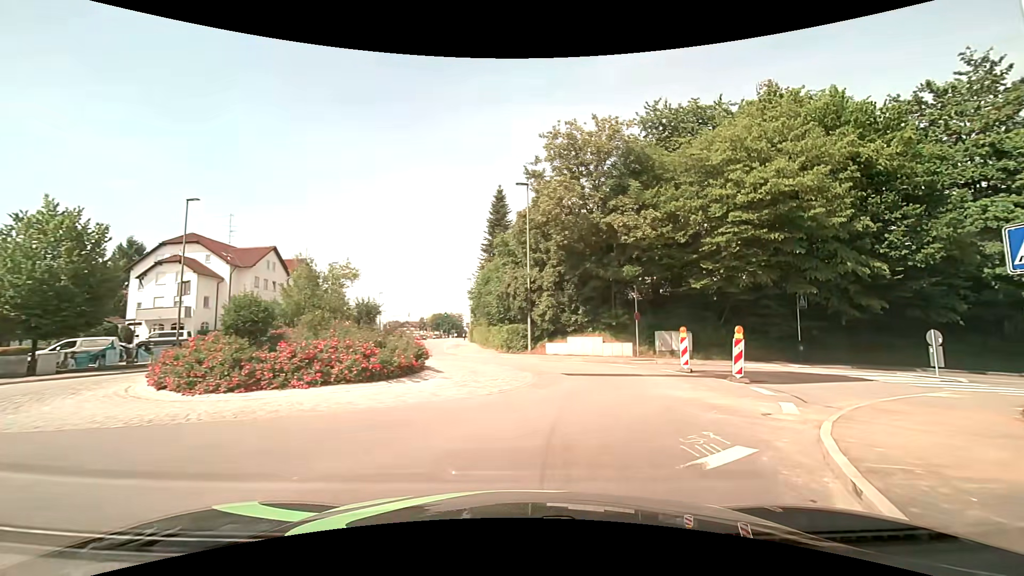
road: tertiary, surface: asphalt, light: Day
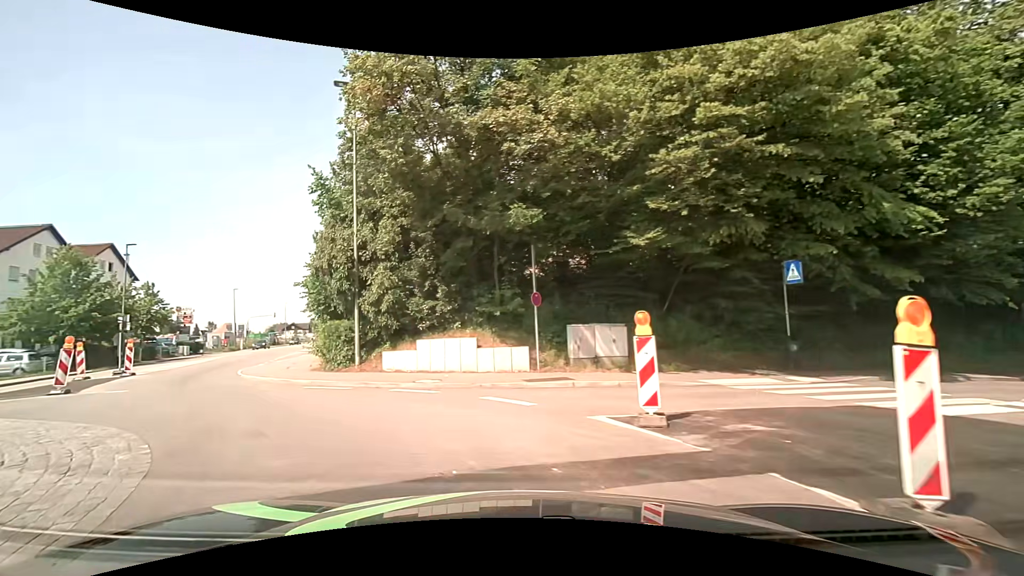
(+2.6, +11.9) m; +10°
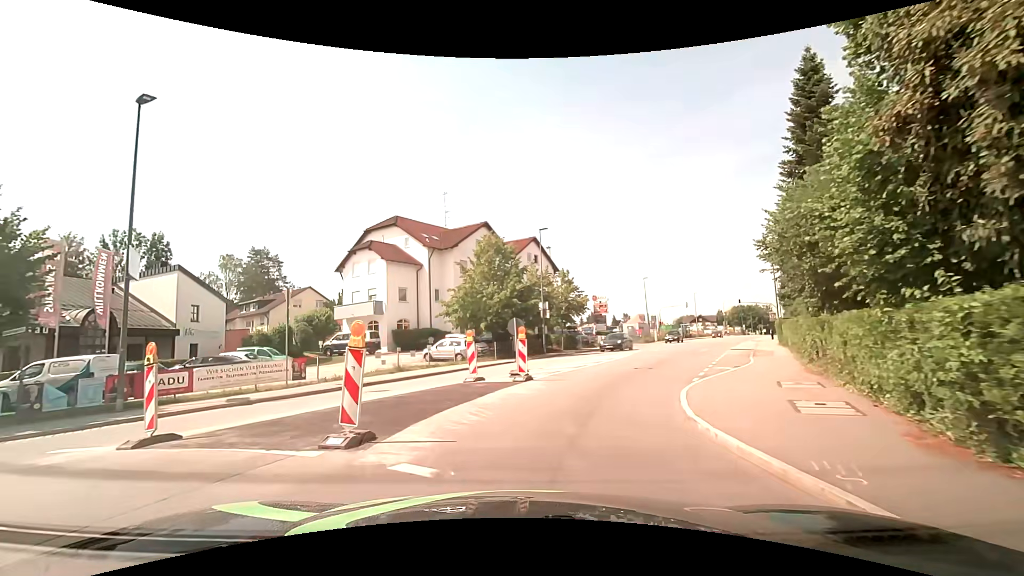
(-5.6, +11.6) m; -45°
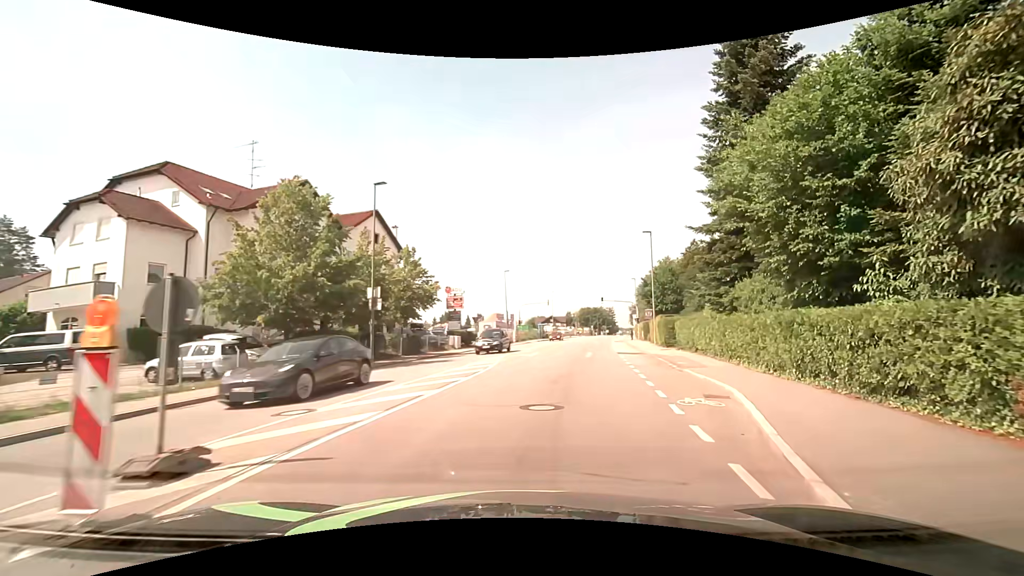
(+1.7, +11.7) m; +18°
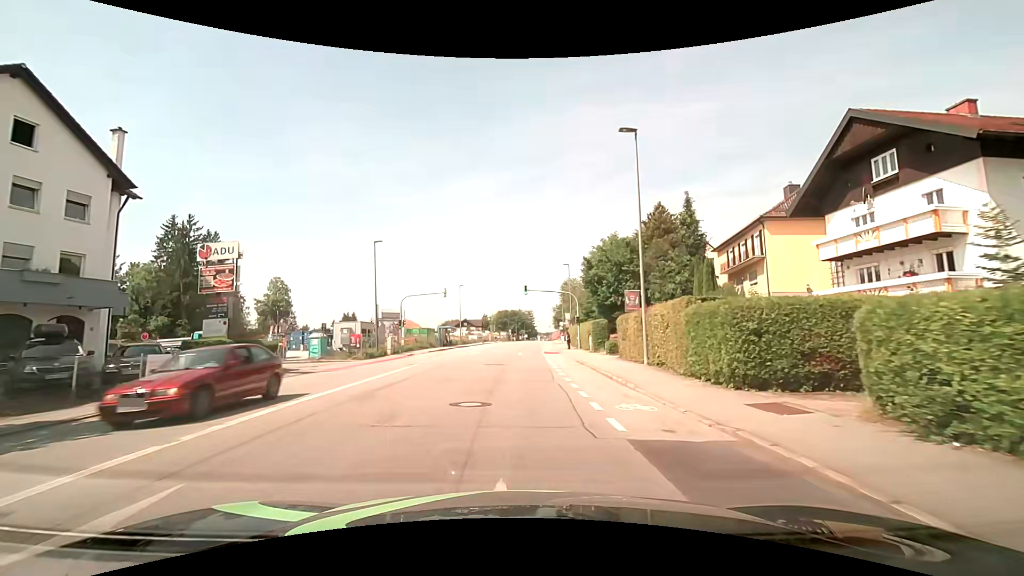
(+3.3, +25.4) m; +9°
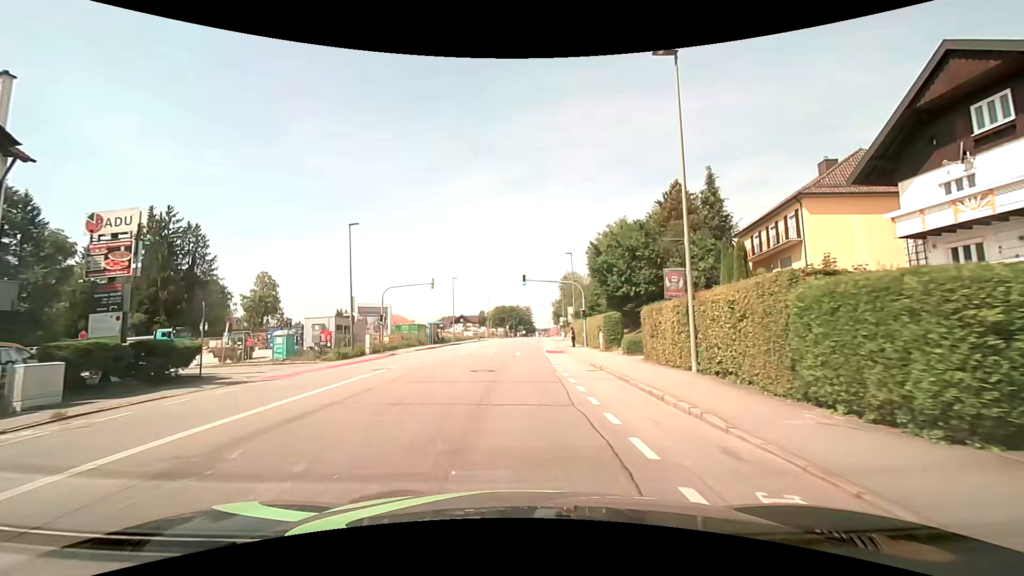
(0.0, +5.9) m; 0°
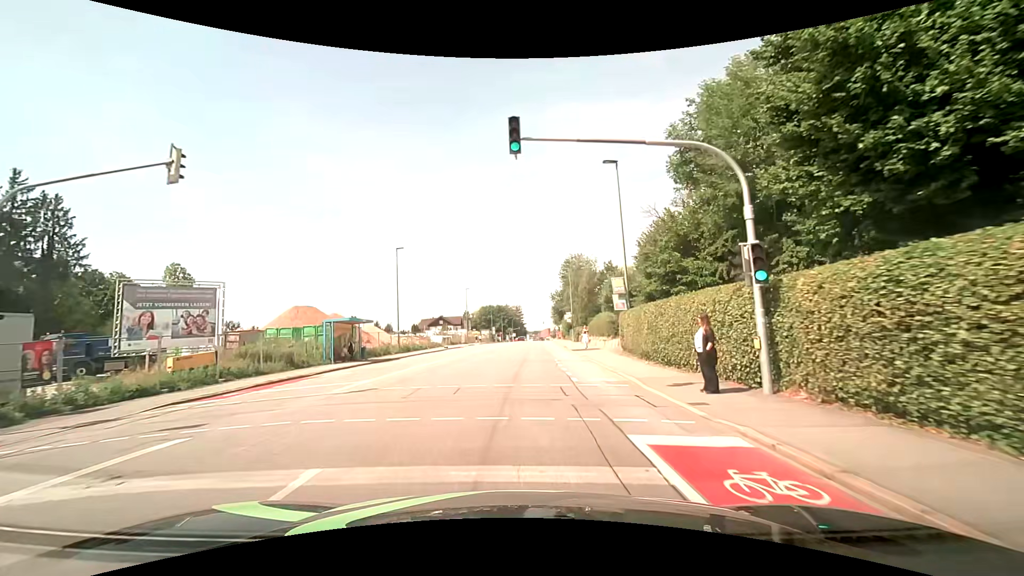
(+0.2, +31.7) m; +1°
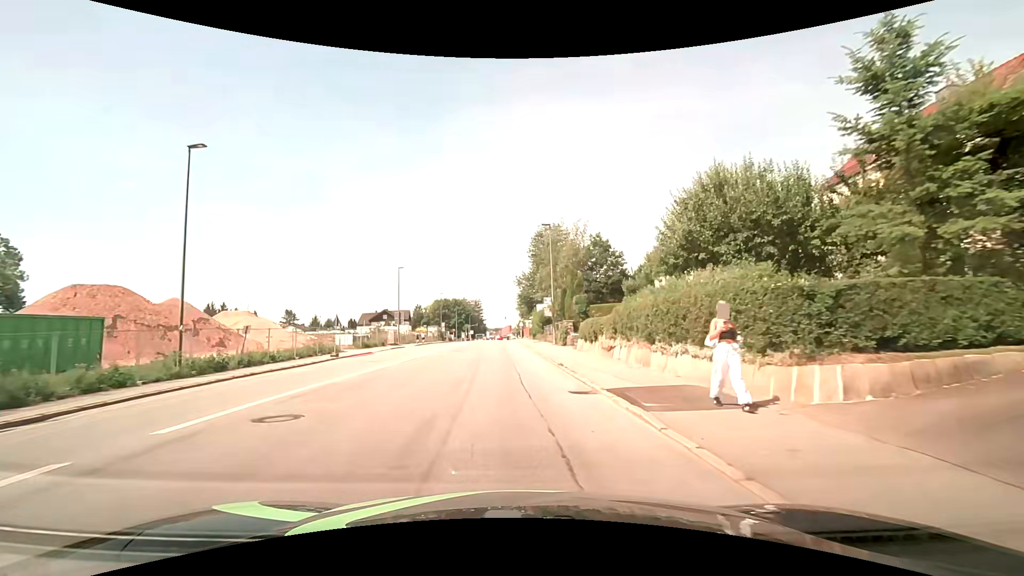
(+1.2, +26.1) m; +5°
(0, +10) (0, +20) (0, +30) (-1, +40) (-1, +50) (-2, +60) (-2, +70) (-2, +80) (-2, +90) (-3, +100) m
